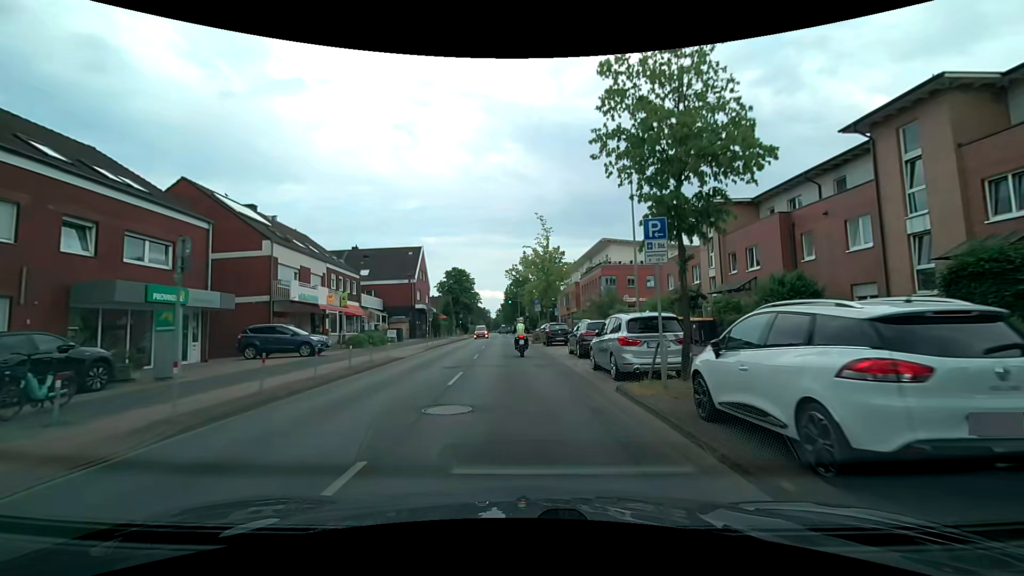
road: tertiary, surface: asphalt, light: Day
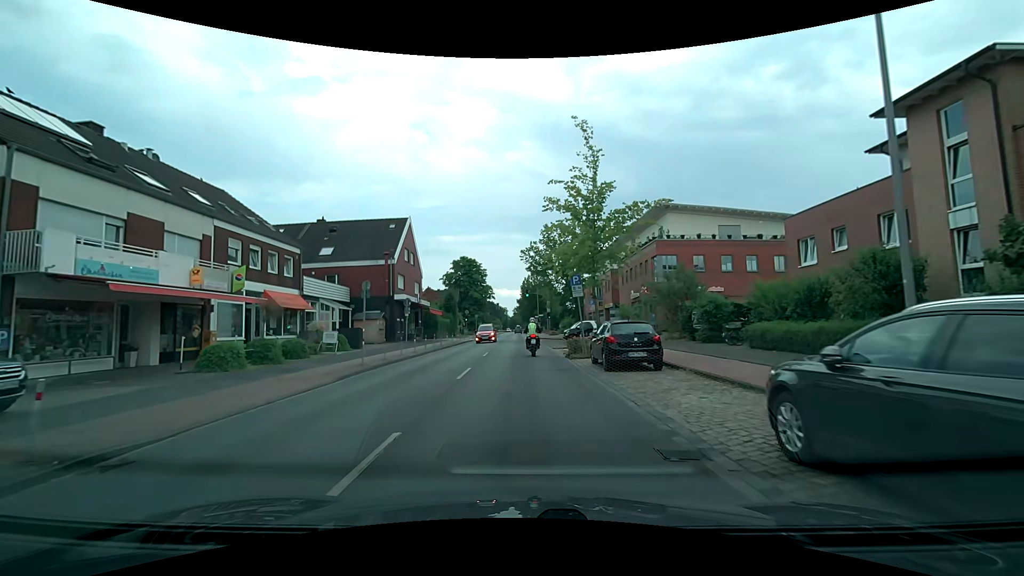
(-0.4, +17.5) m; -3°
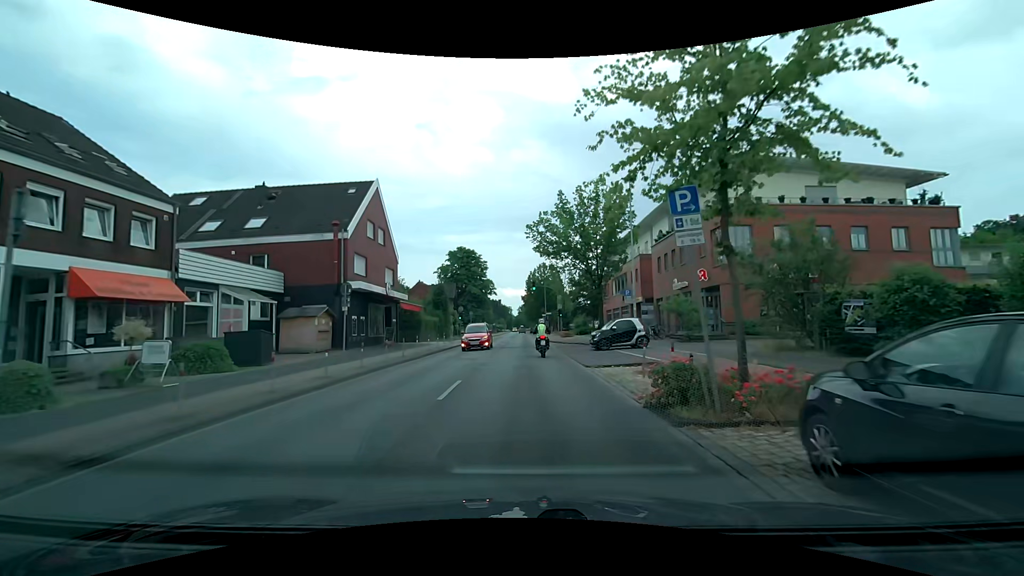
(-0.1, +12.9) m; 0°
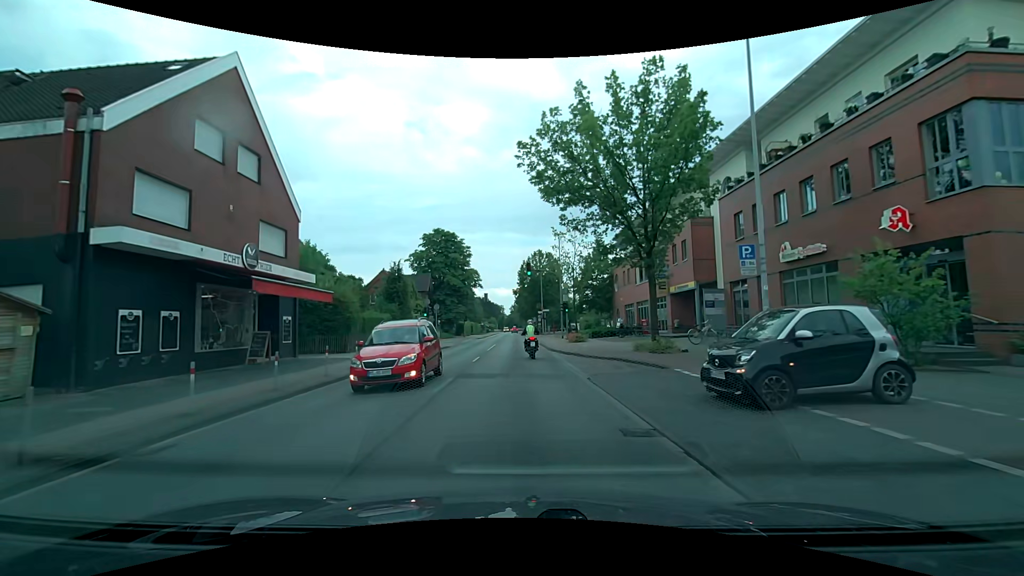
(-0.1, +17.5) m; 0°
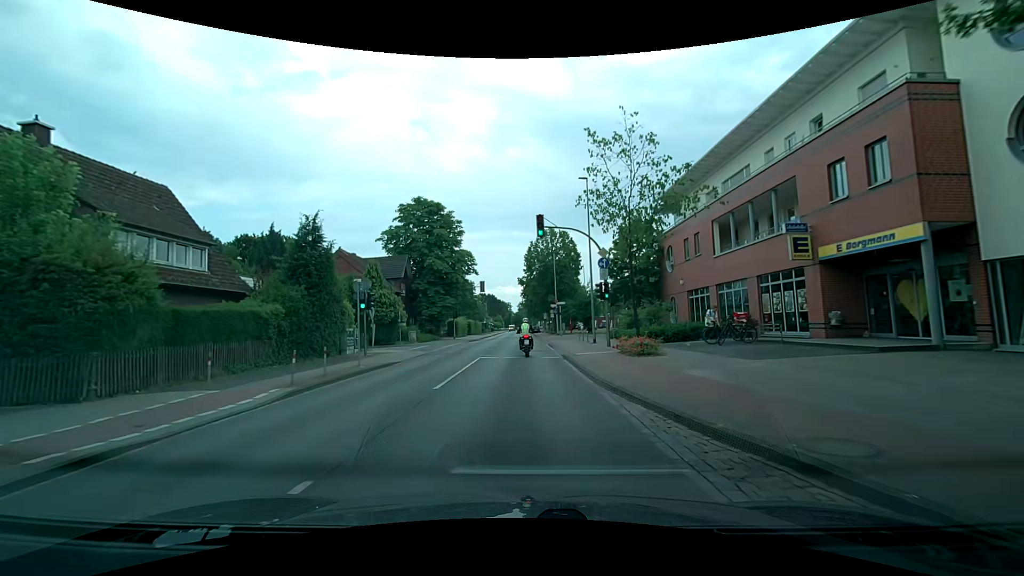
(-0.1, +18.2) m; -2°
(0, +10) (0, +20) (0, +30) (0, +40) (0, +50) (+1, +60) (0, +70) (0, +80) (0, +90) (0, +100) m
